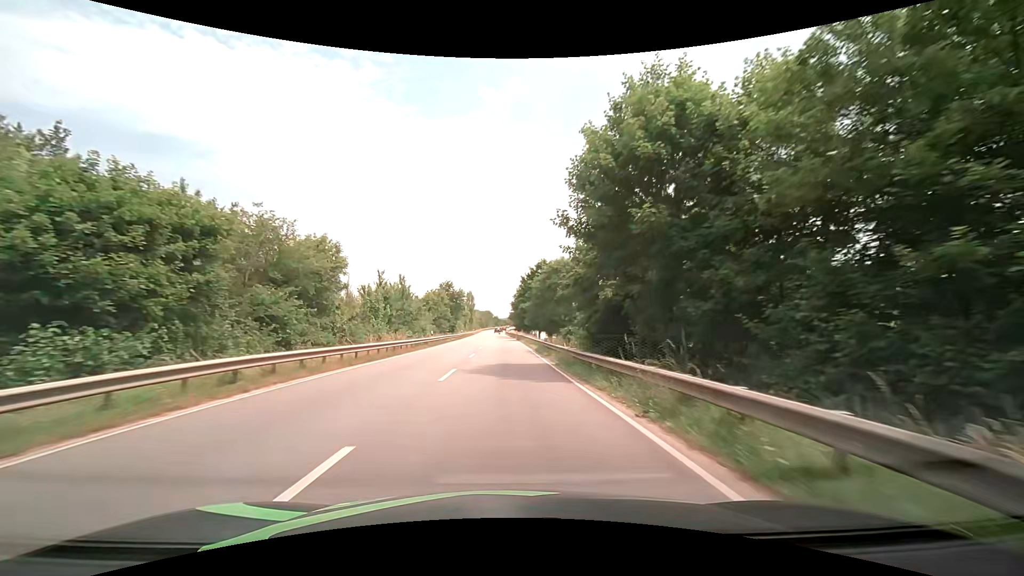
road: primary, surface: asphalt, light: Day
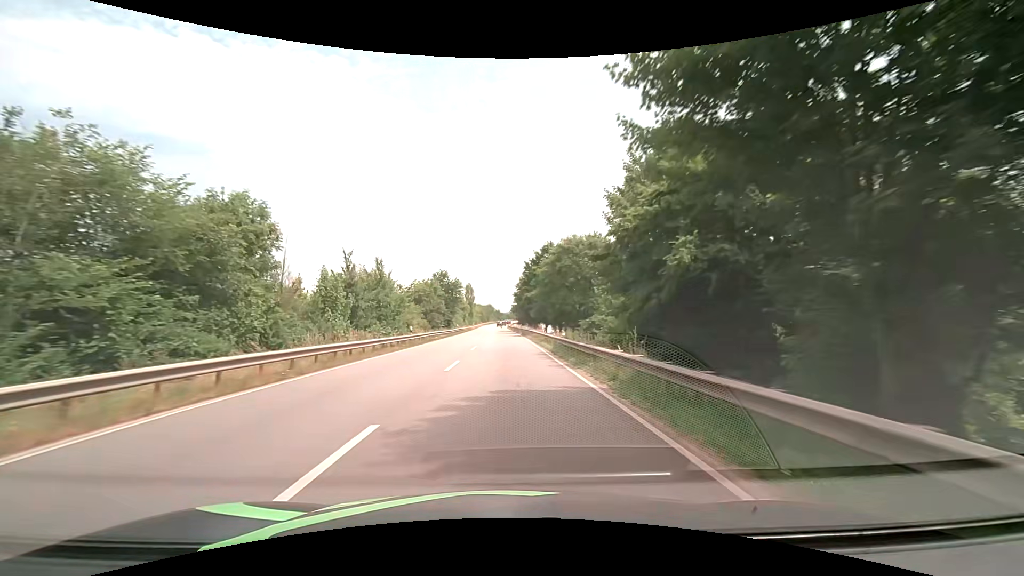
(-0.1, +11.0) m; -1°
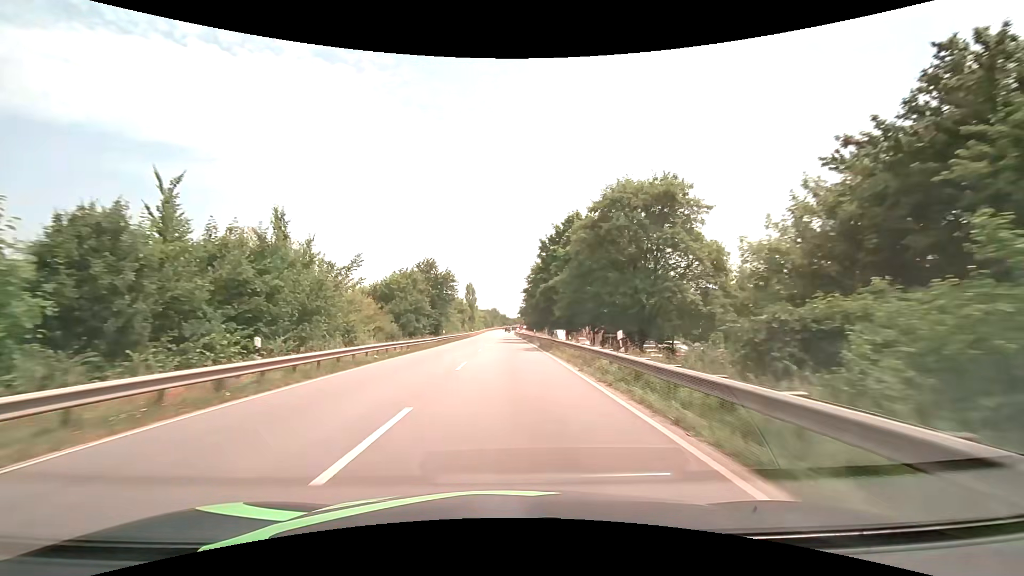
(-0.1, +22.3) m; -1°
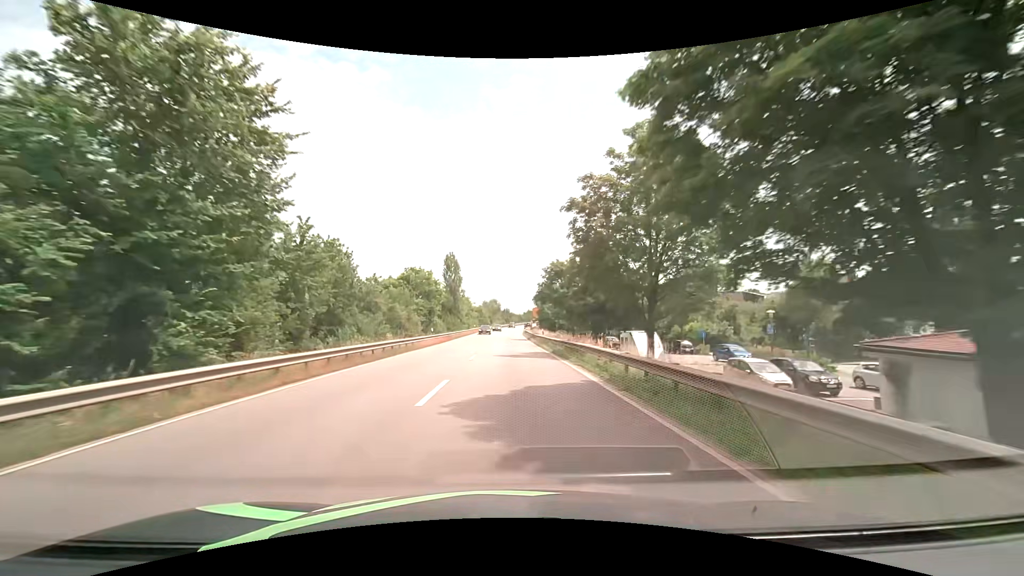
(0.0, +55.8) m; 0°
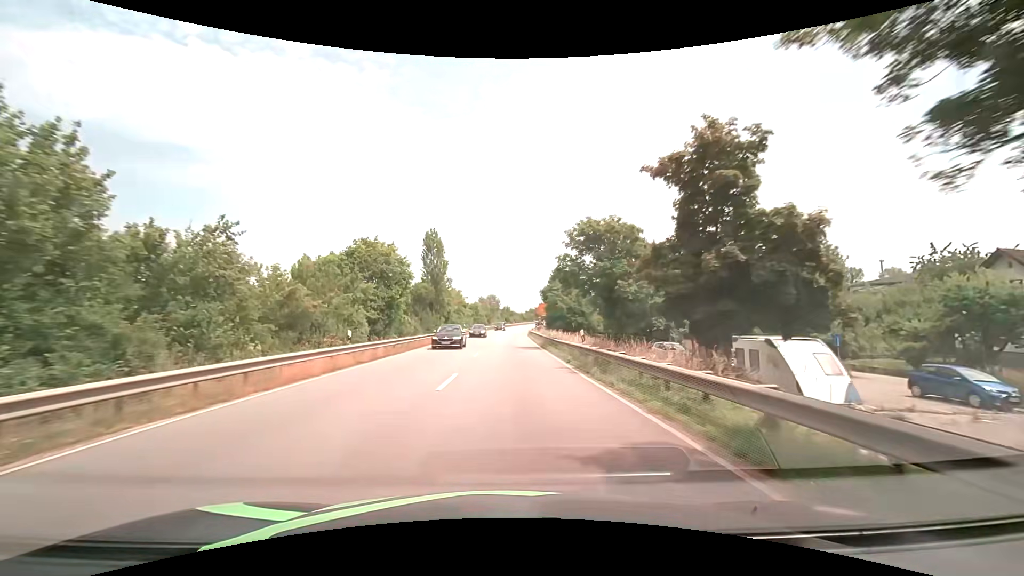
(-0.1, +21.7) m; 0°
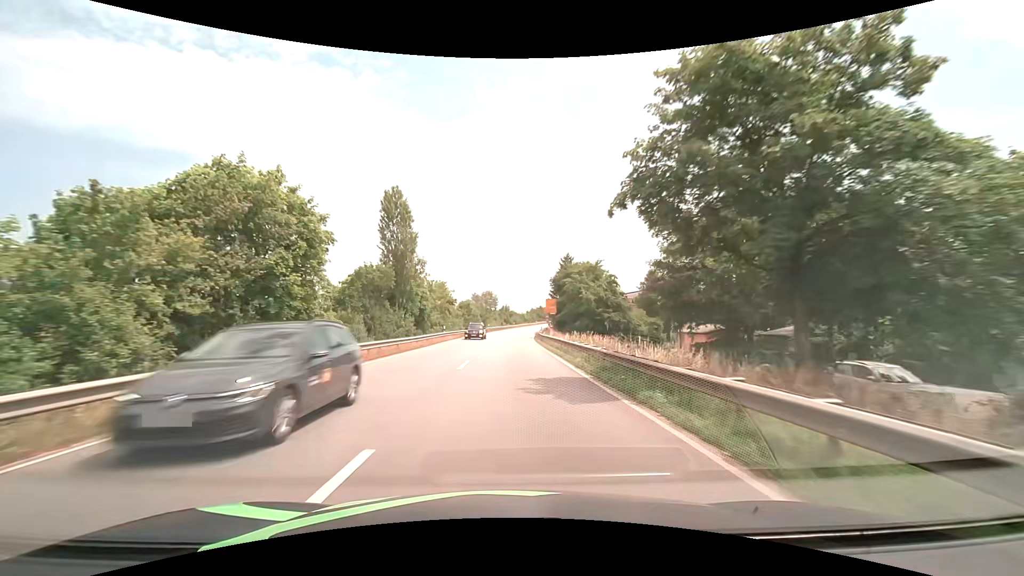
(0.0, +21.3) m; 0°
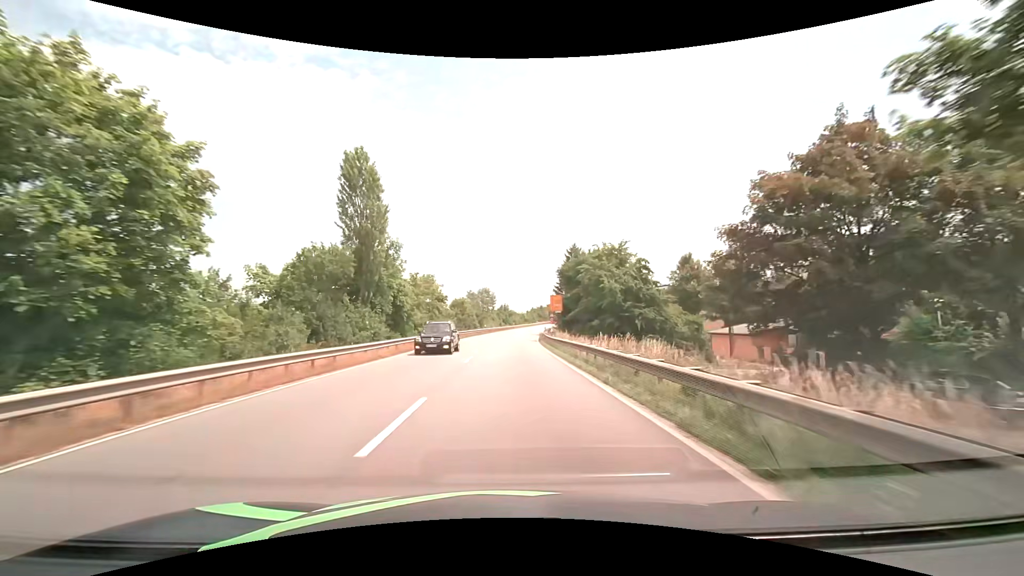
(0.0, +10.5) m; 0°
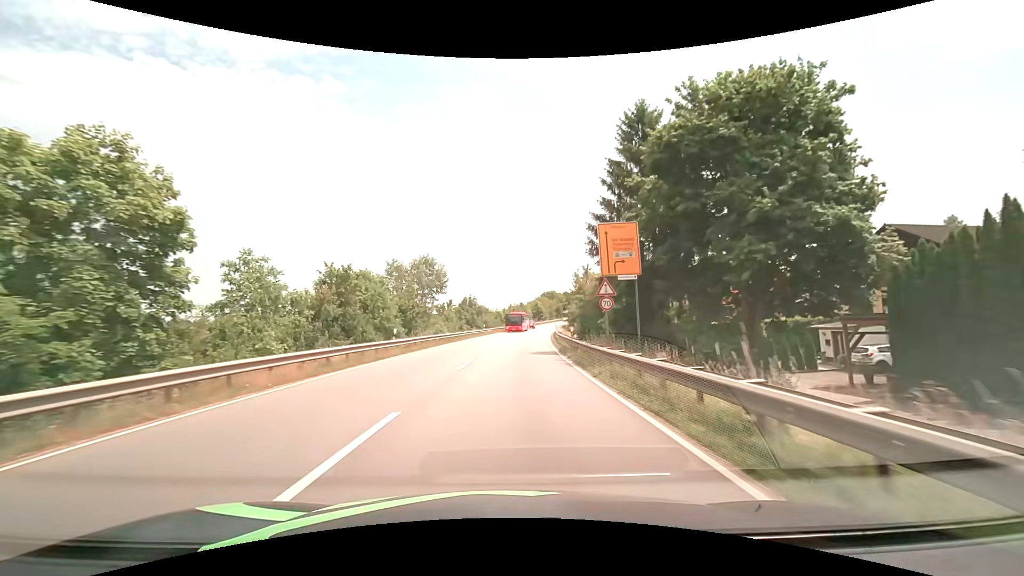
(+0.8, +50.6) m; +3°
(0, +10) (0, +20) (+1, +30) (+1, +40) (+2, +50) (+3, +60) (+4, +70) (+6, +80) (+7, +90) (+9, +99) m
